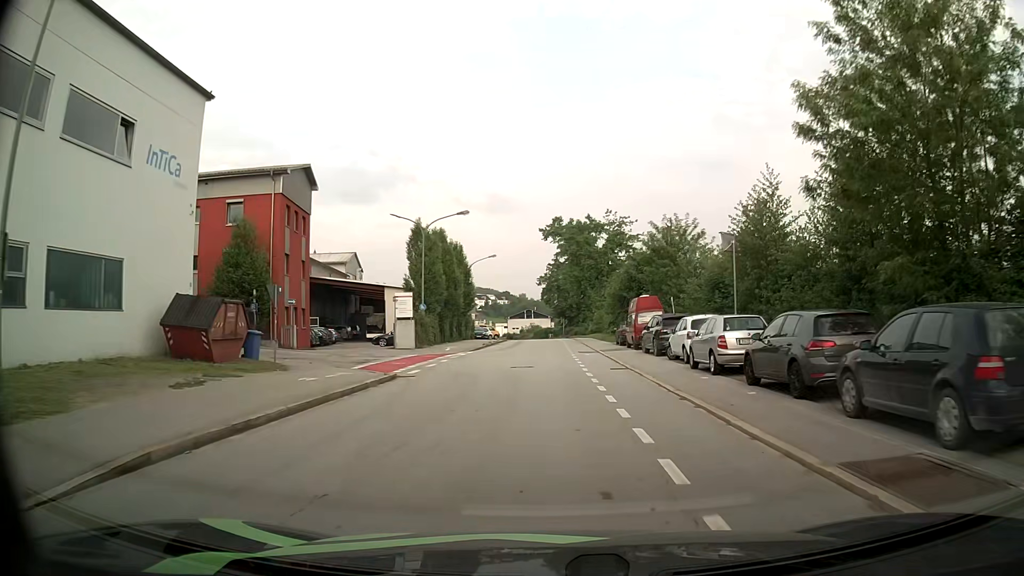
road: residential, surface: asphalt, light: Day
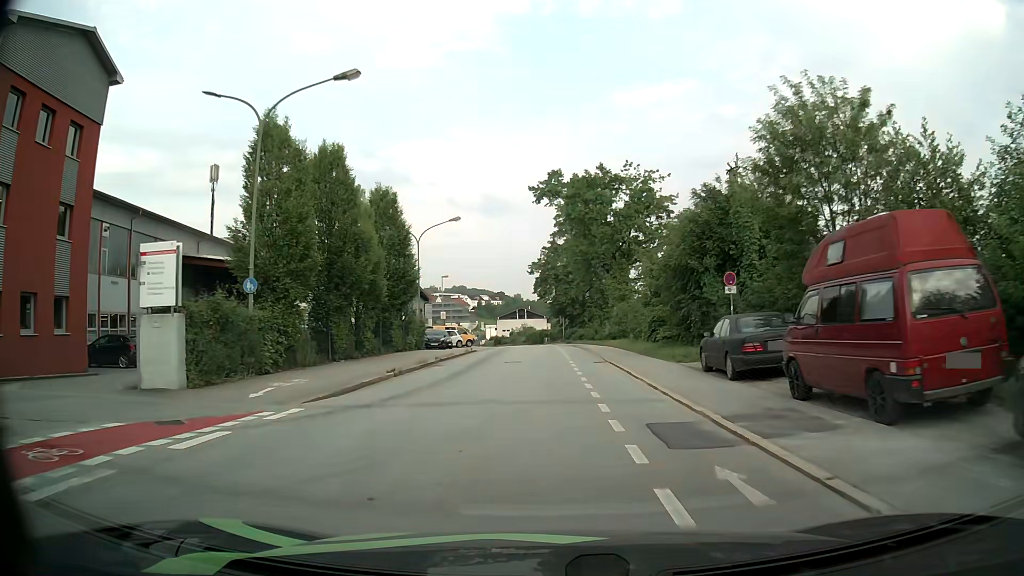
(+0.1, +25.6) m; +1°
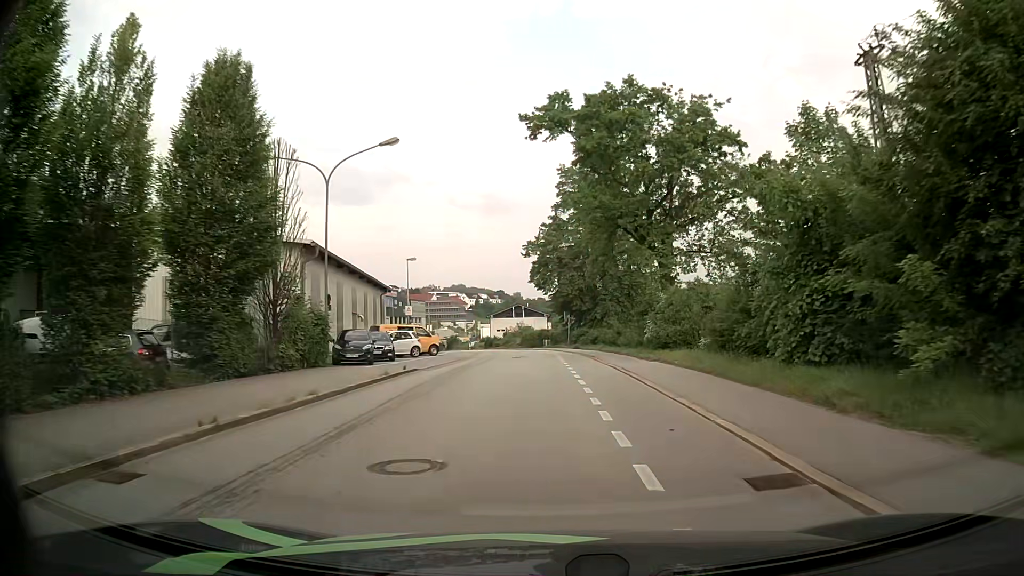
(-0.1, +19.6) m; -1°
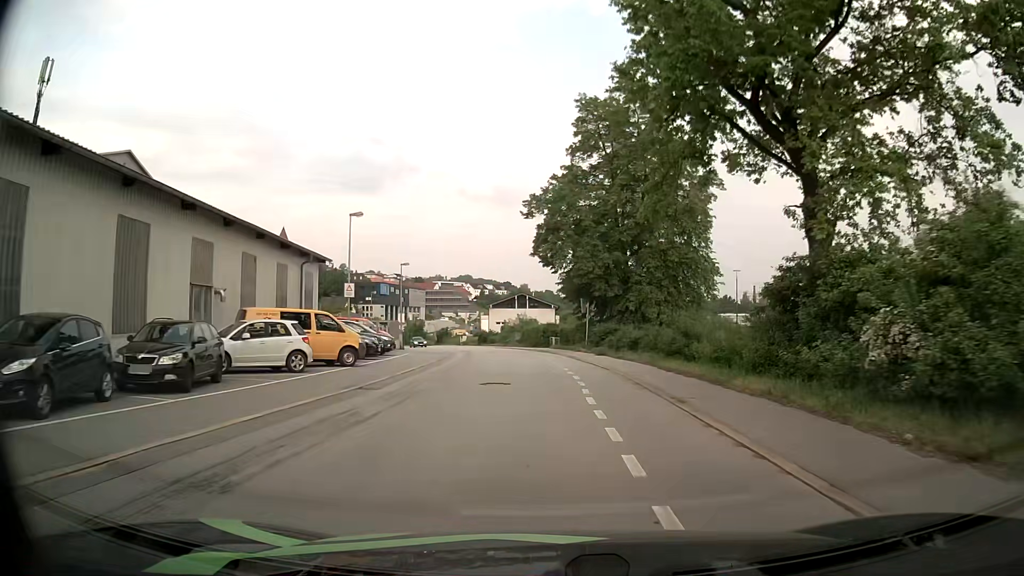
(-0.1, +19.7) m; 0°
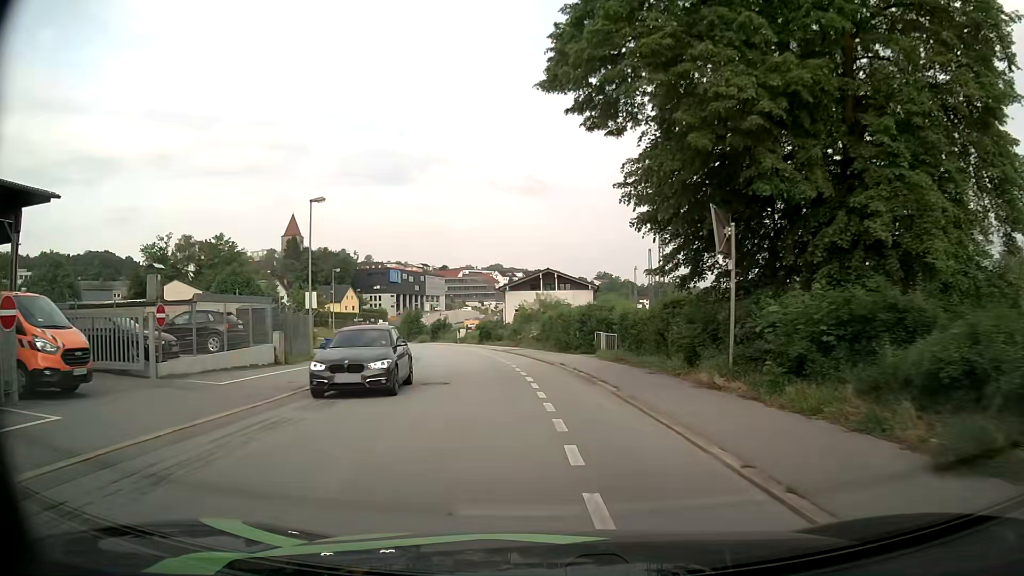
(-0.4, +30.5) m; -3°
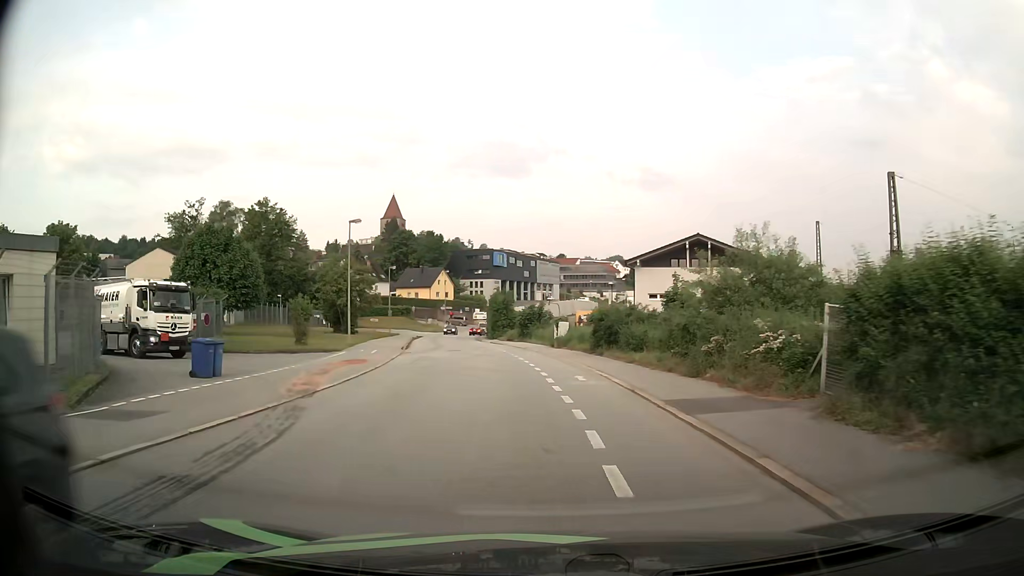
(-2.6, +29.4) m; -10°
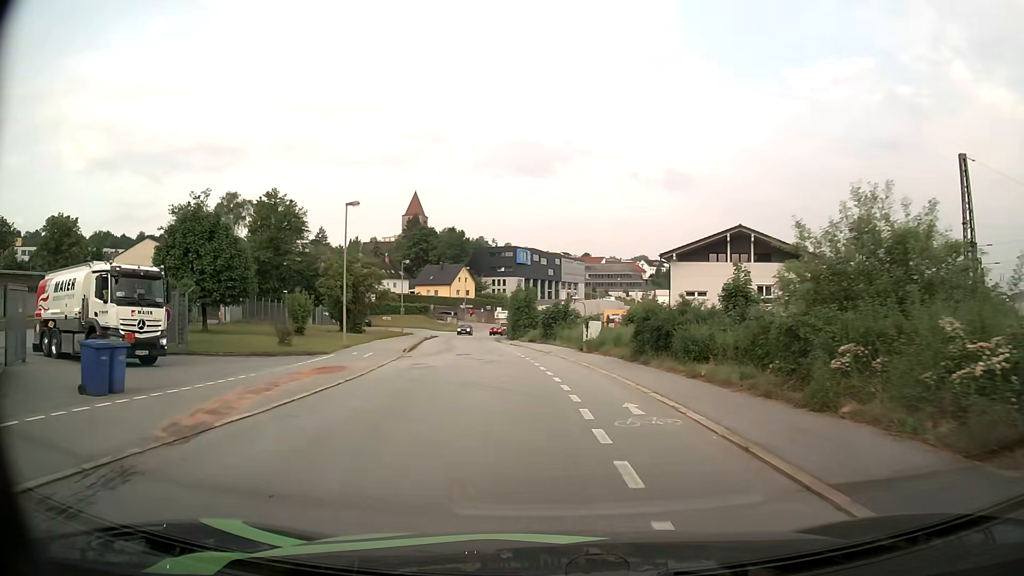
(-0.1, +6.0) m; -2°
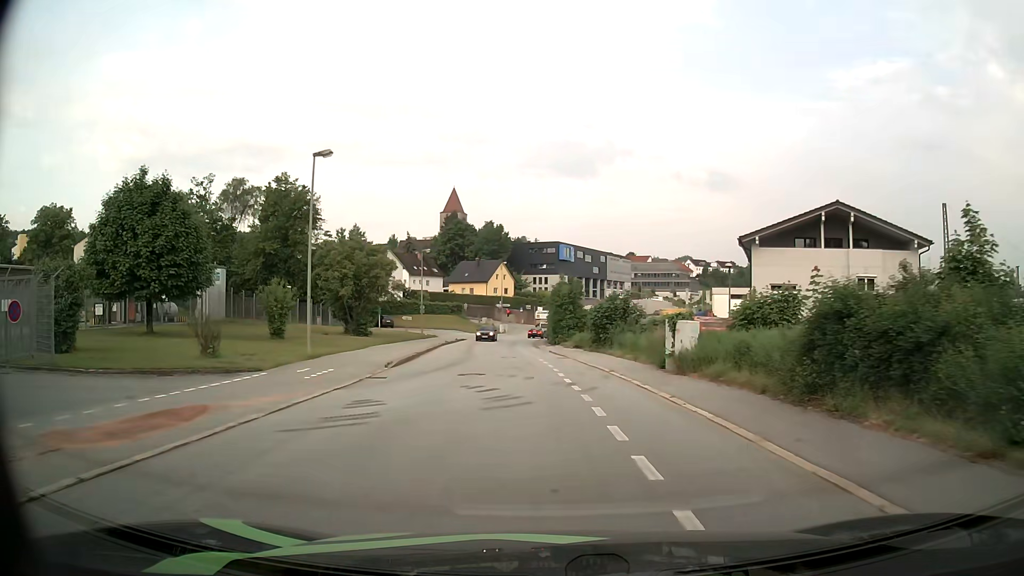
(-0.4, +11.8) m; -3°
(0, +10) (-1, +20) (-1, +30) (-2, +40) (-3, +50) (-3, +60) (-3, +70) (-2, +80) (0, +90) (+5, +98) m
